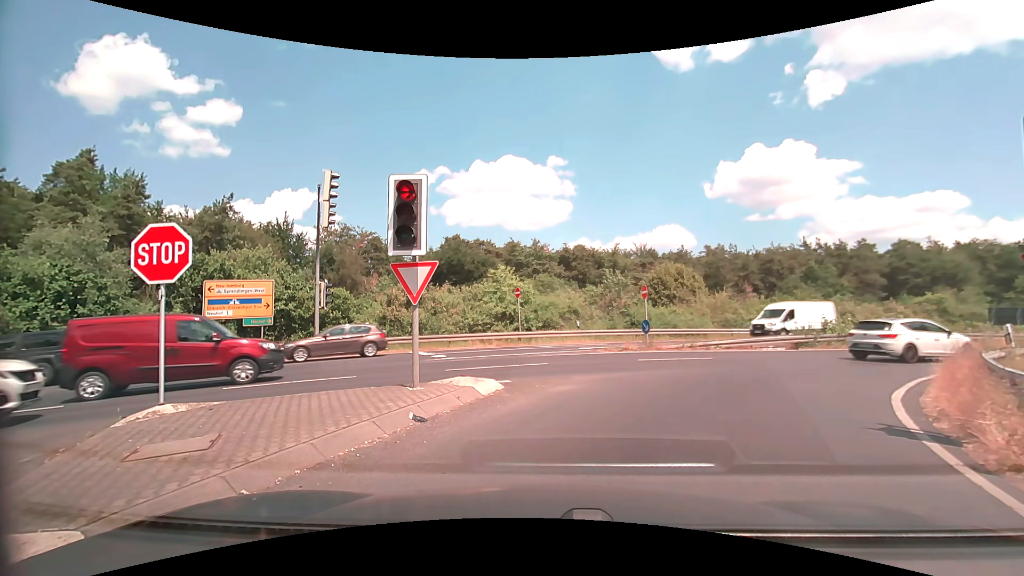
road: secondary_link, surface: asphalt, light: Day
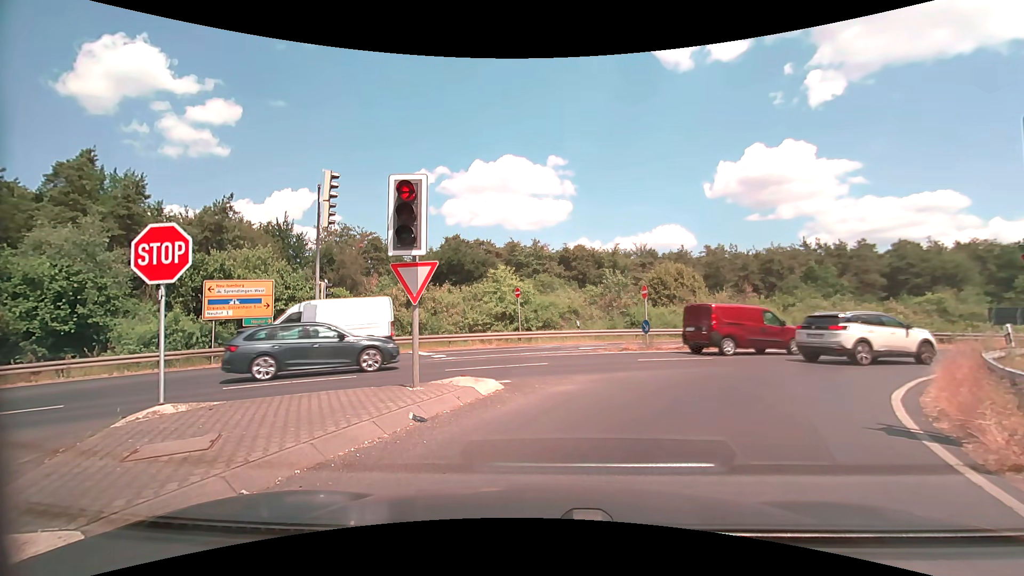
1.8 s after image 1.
(0.0, 0.0) m; 0°
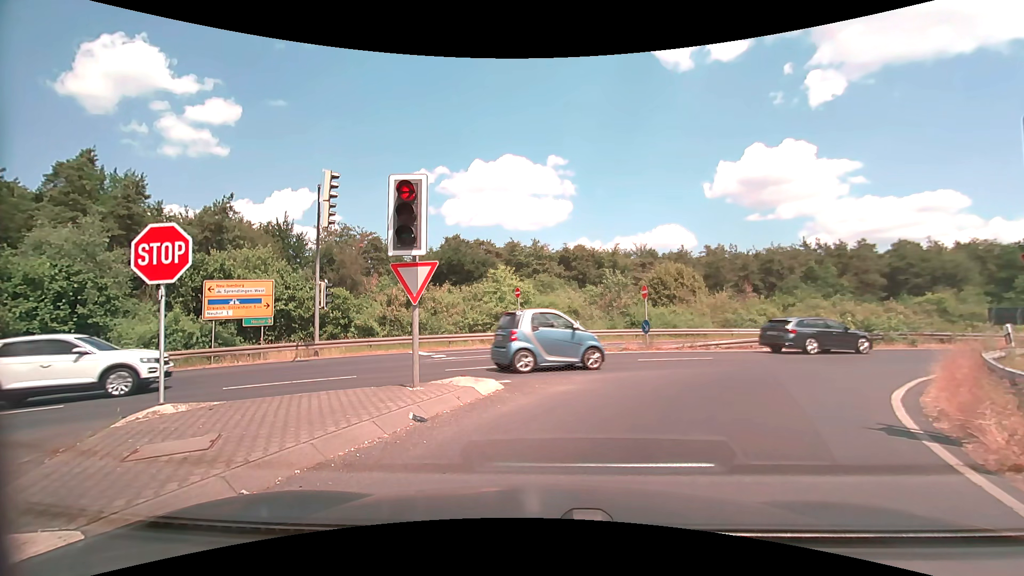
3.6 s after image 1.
(0.0, 0.0) m; 0°
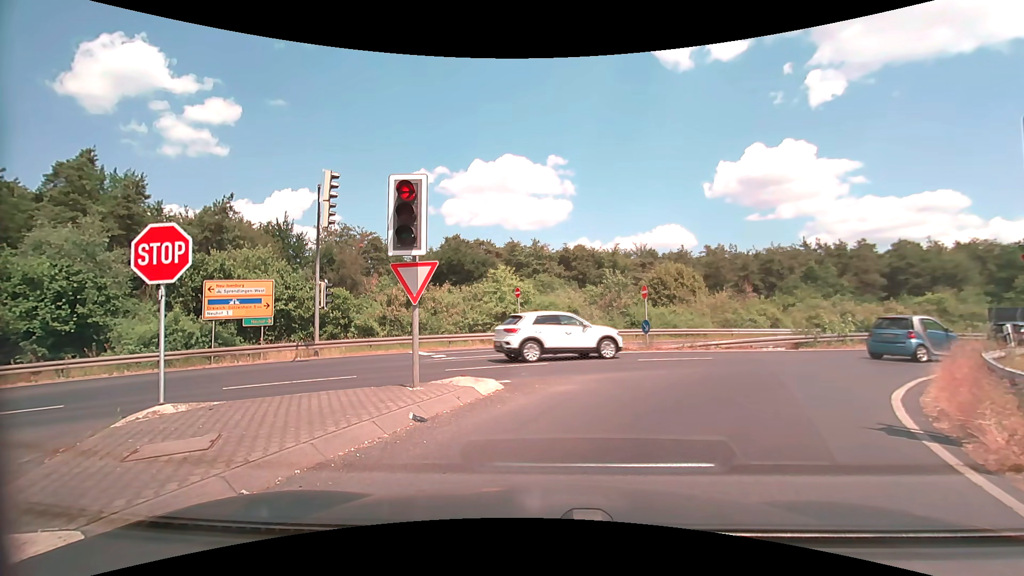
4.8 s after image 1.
(0.0, 0.0) m; 0°
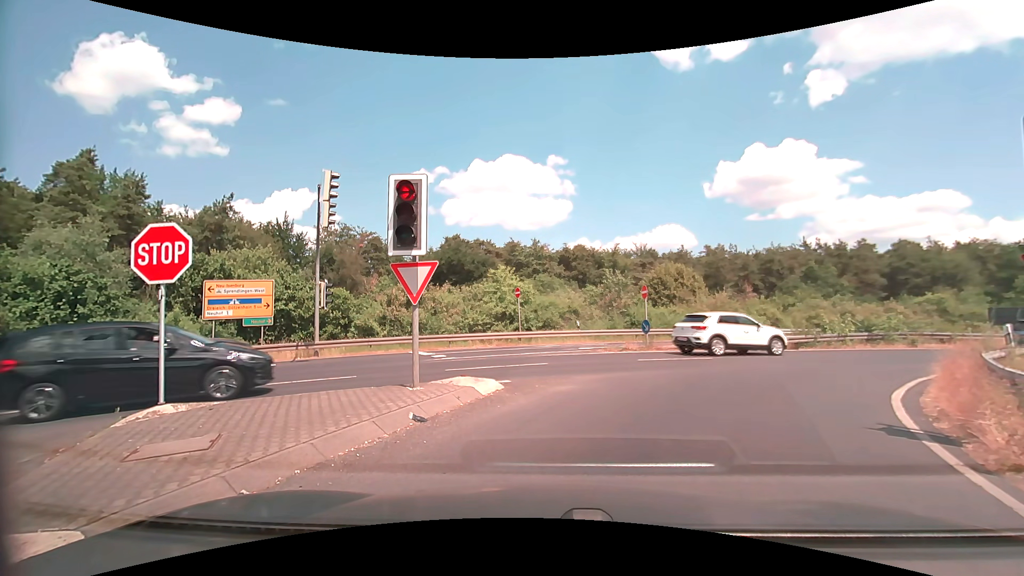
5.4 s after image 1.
(0.0, 0.0) m; 0°
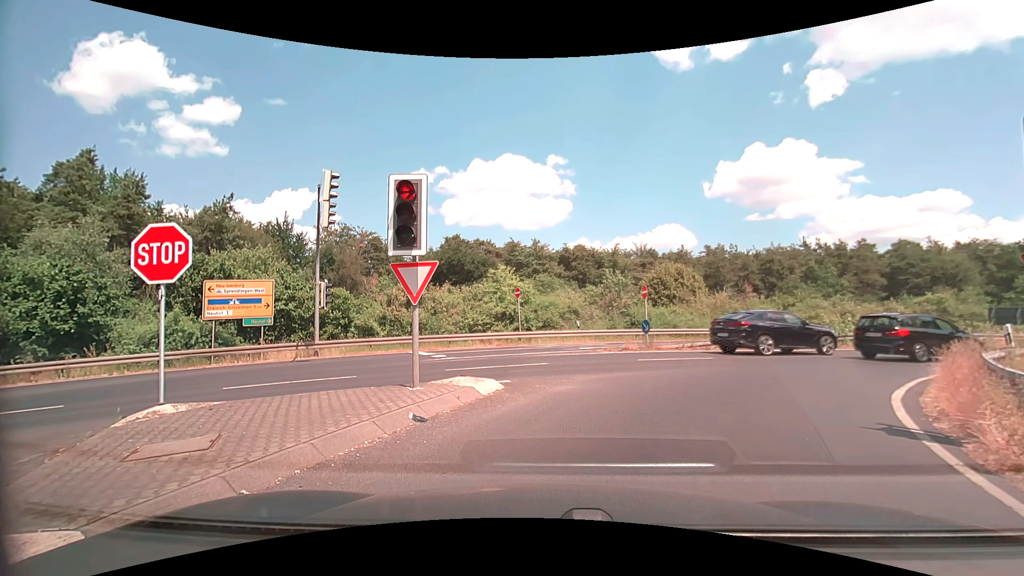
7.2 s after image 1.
(0.0, 0.0) m; 0°
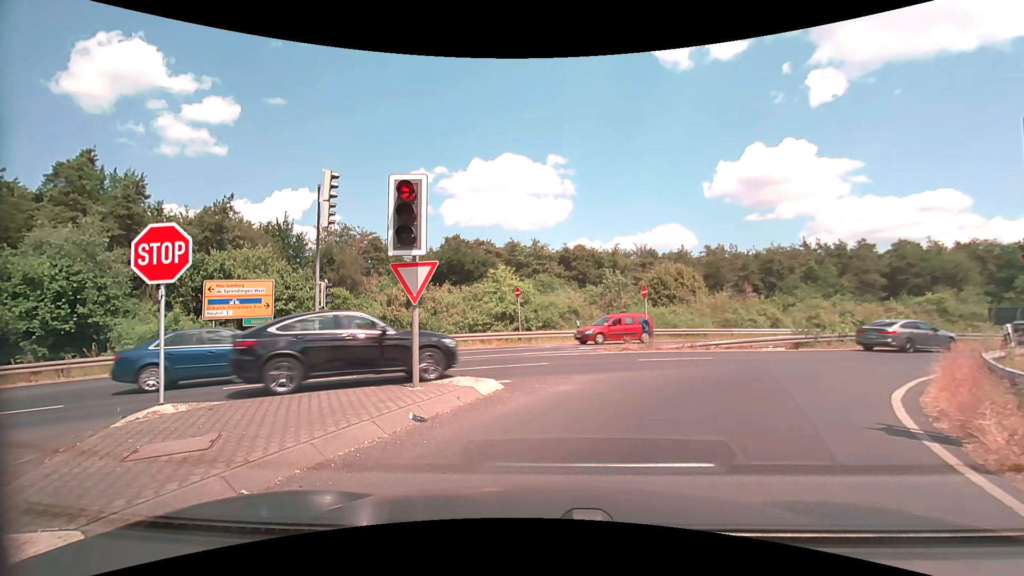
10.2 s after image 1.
(0.0, 0.0) m; 0°
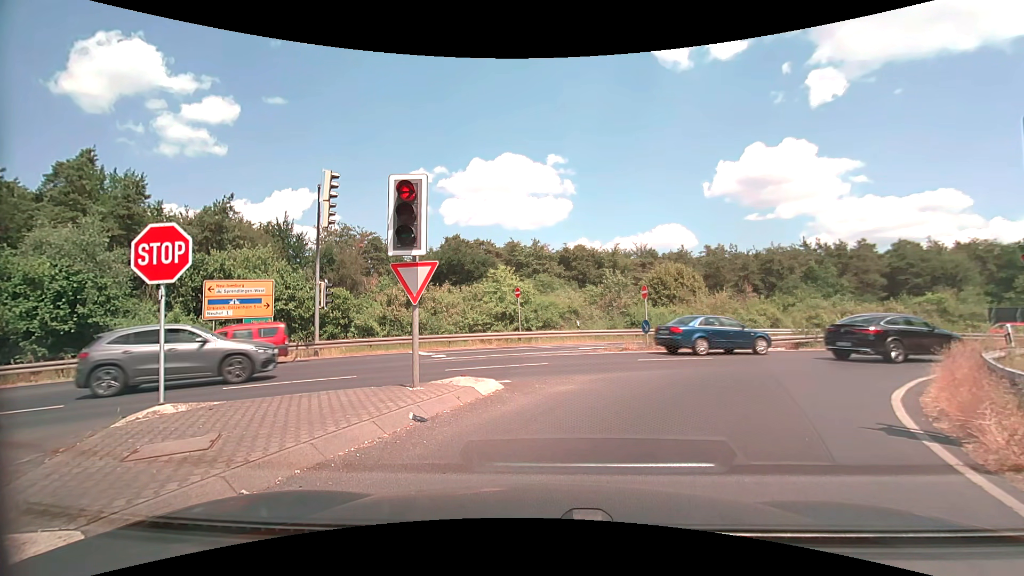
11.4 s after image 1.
(0.0, 0.0) m; 0°
(+2, +10) (+9, +17) (+18, +22) (+27, +26) (+36, +29) (+46, +32) (+55, +35) (+65, +37) (+75, +39) (+85, +41) m
